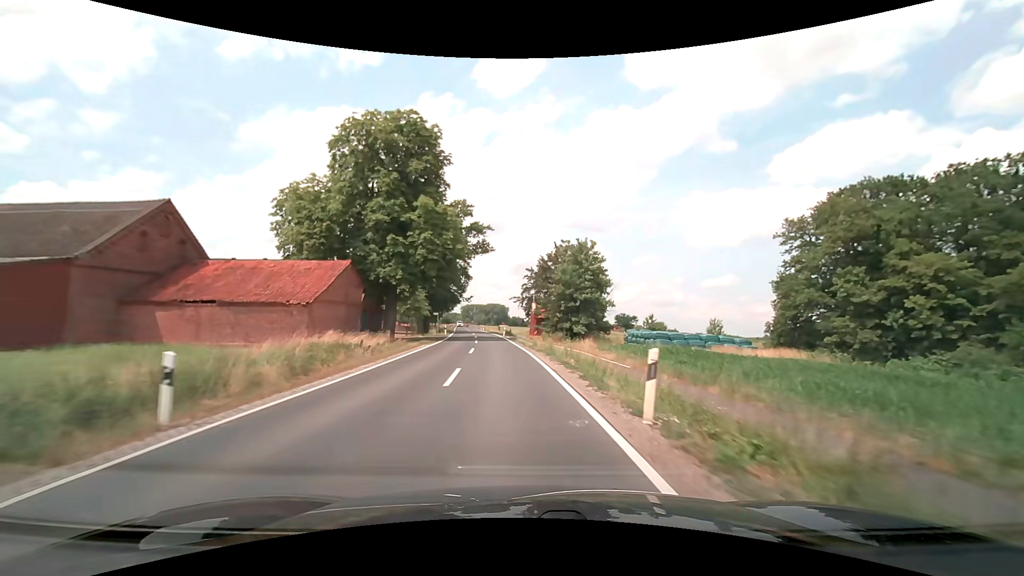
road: secondary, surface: asphalt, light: Day
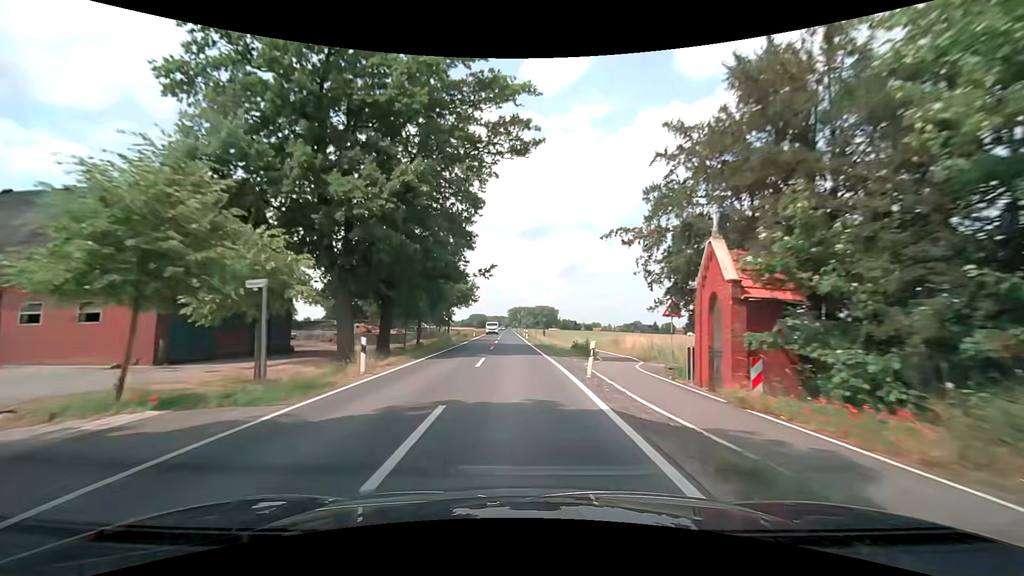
(-2.5, +42.8) m; -6°
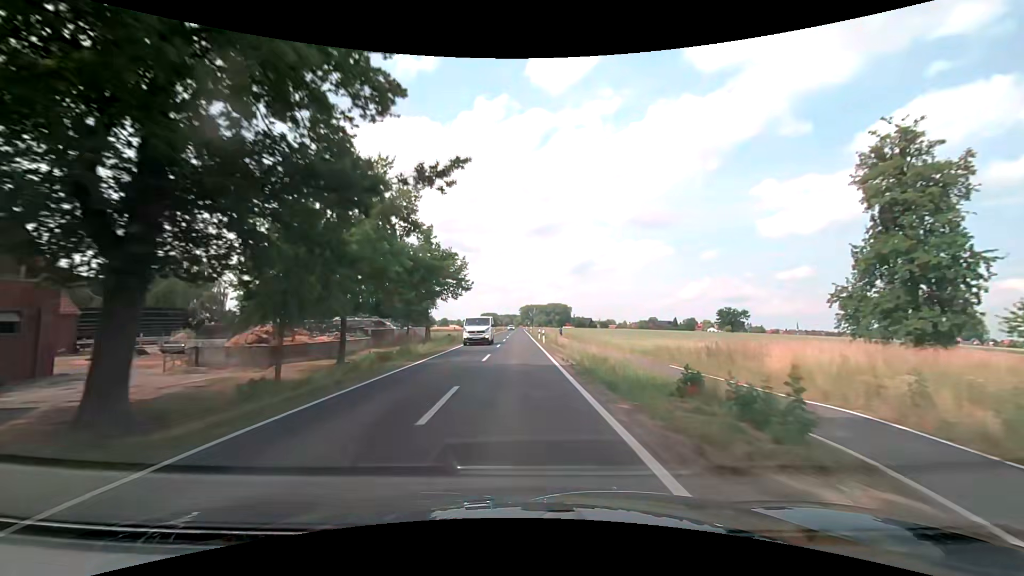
(-0.1, +21.5) m; -2°
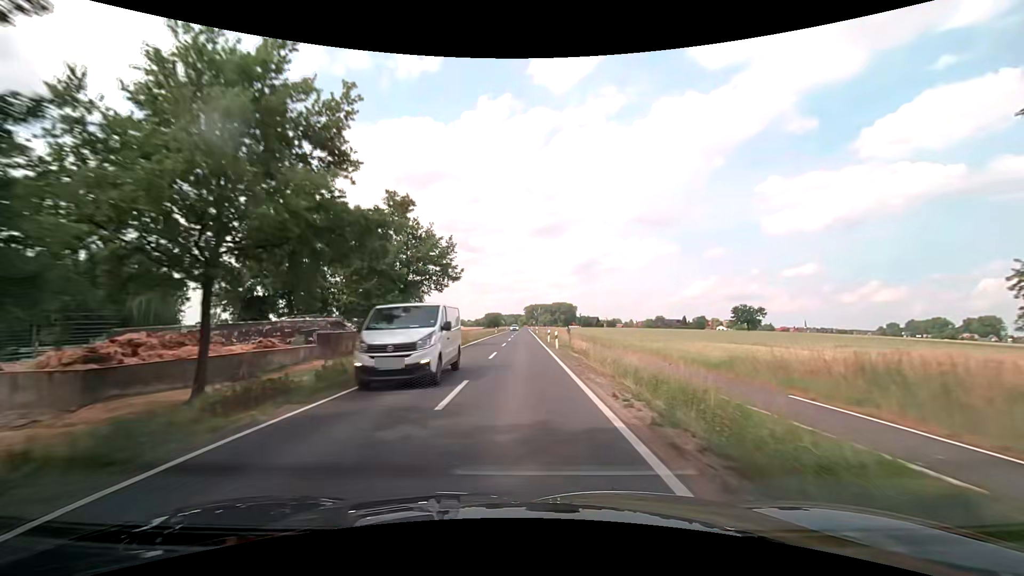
(0.0, +10.7) m; 0°
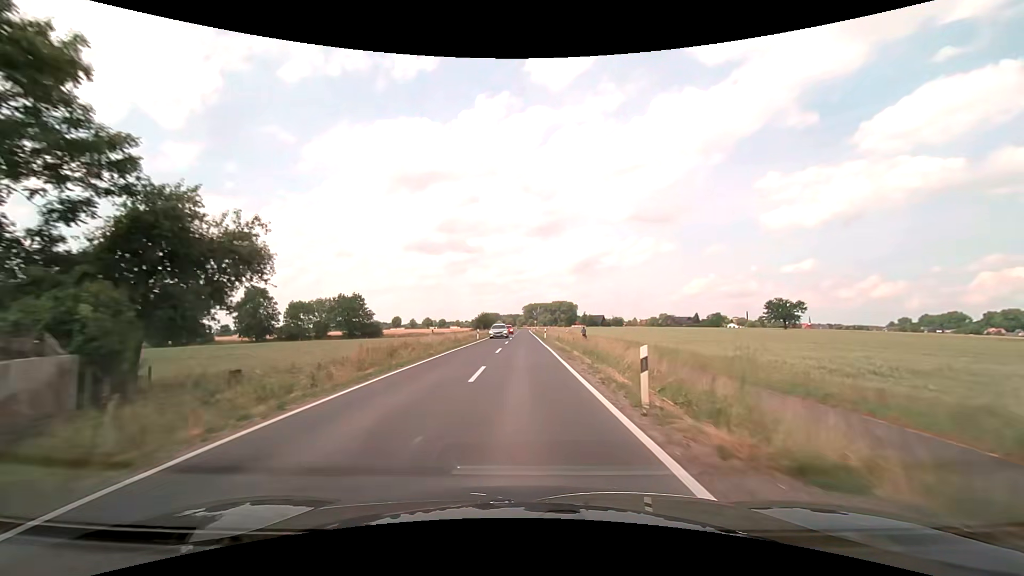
(-0.2, +32.3) m; 0°
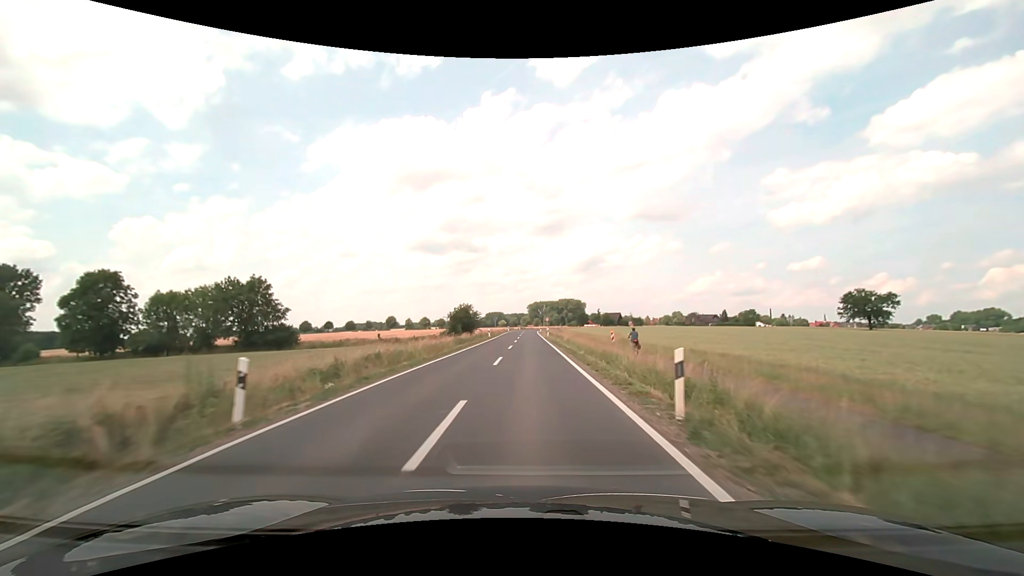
(+0.1, +43.0) m; 0°
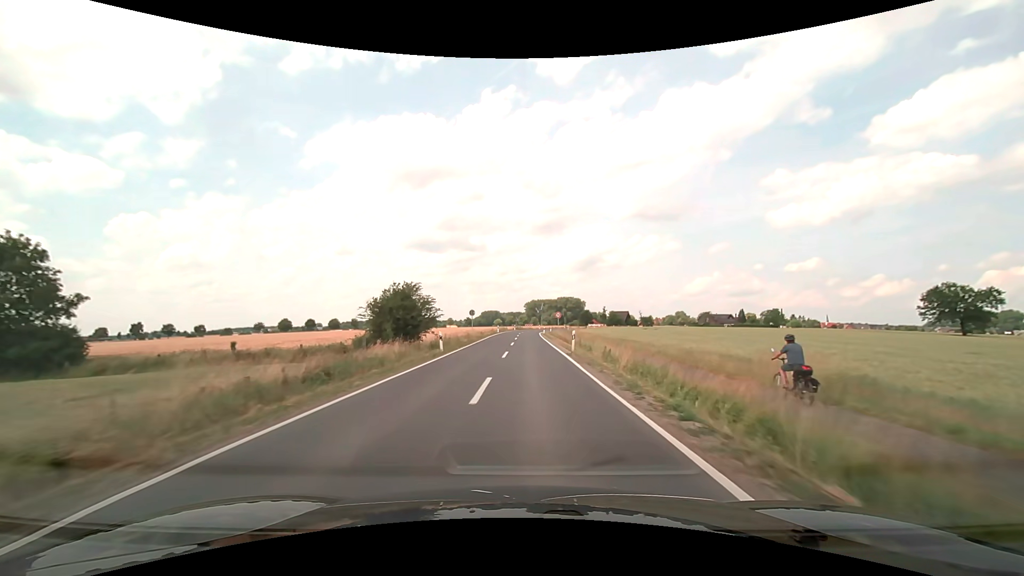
(+0.1, +32.2) m; 0°
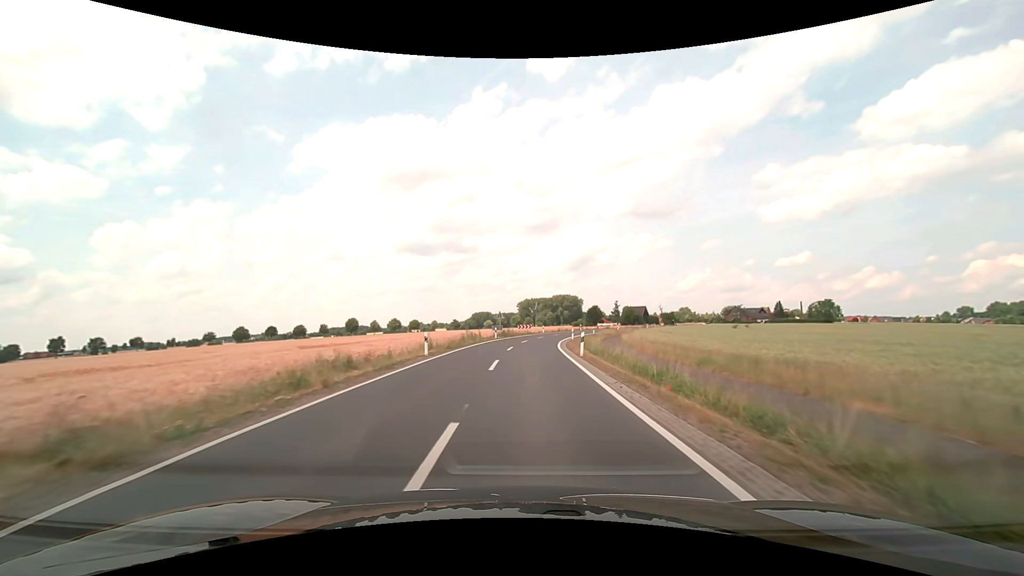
(+0.3, +53.7) m; +1°
